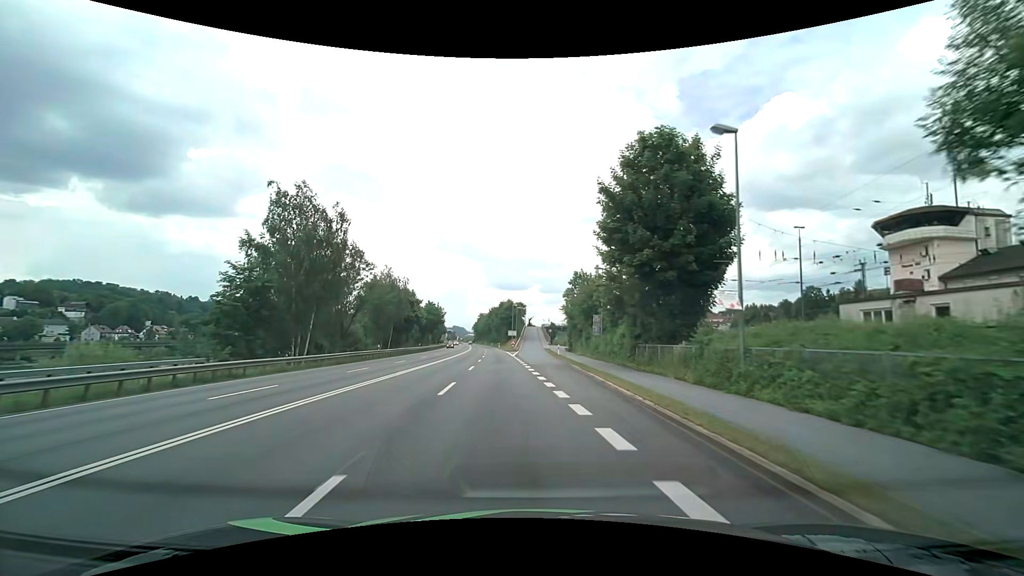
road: primary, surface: asphalt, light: Day
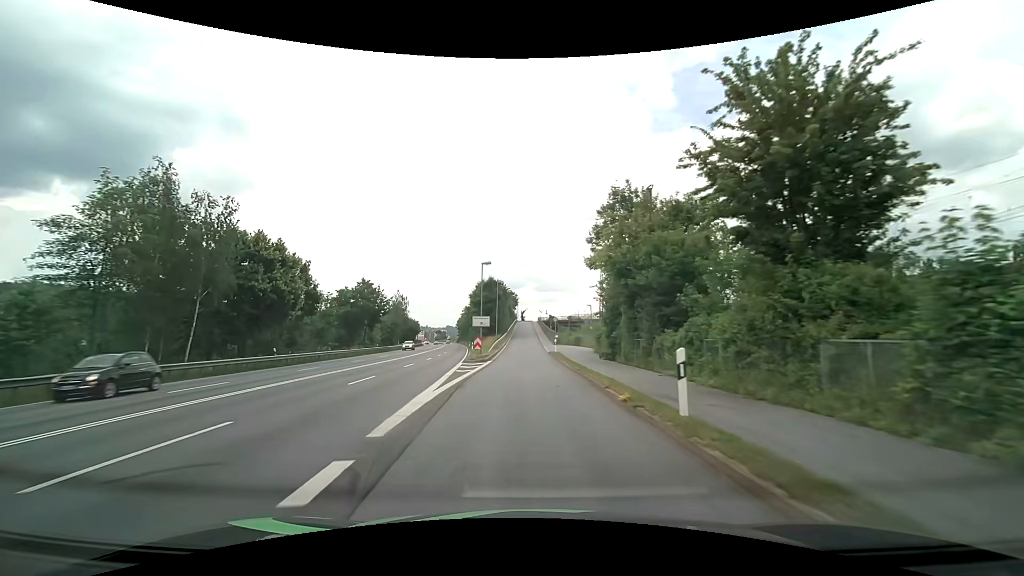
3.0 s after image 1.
(+0.5, +44.0) m; +1°
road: unclassified
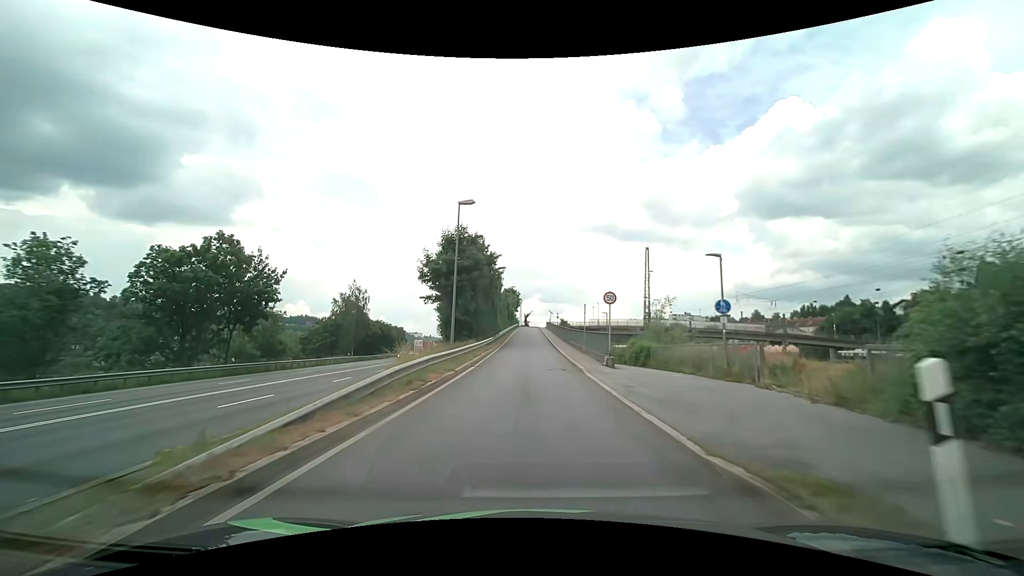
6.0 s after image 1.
(-0.6, +38.0) m; -1°
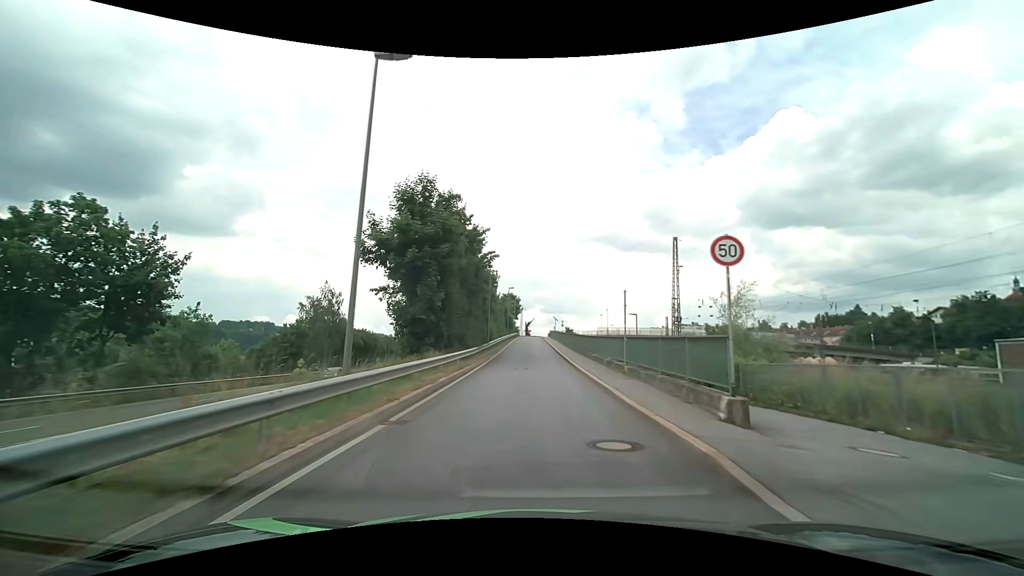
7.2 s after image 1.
(0.0, +13.4) m; 0°
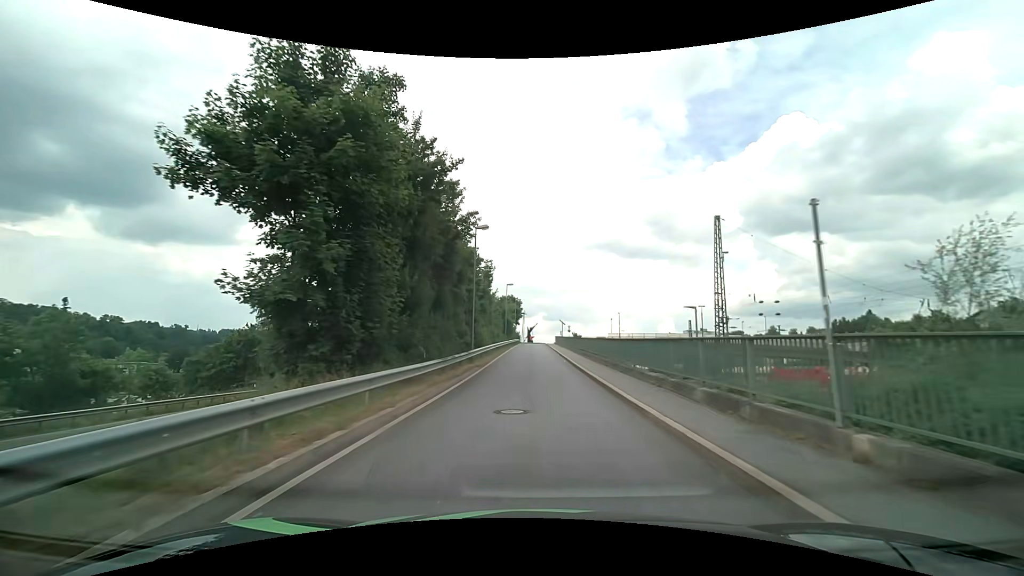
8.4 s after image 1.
(0.0, +12.6) m; 0°
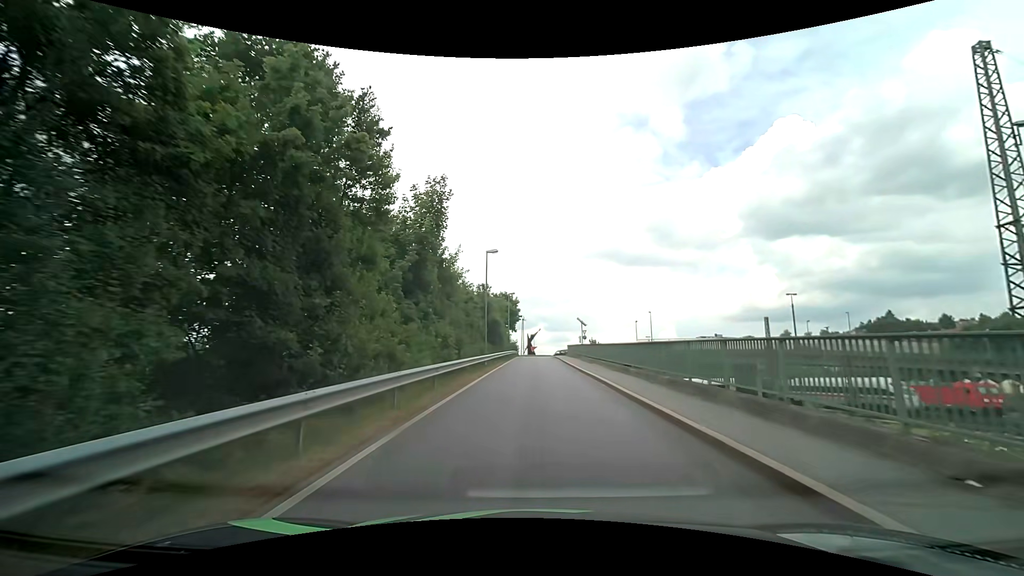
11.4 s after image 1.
(-0.1, +27.4) m; 0°
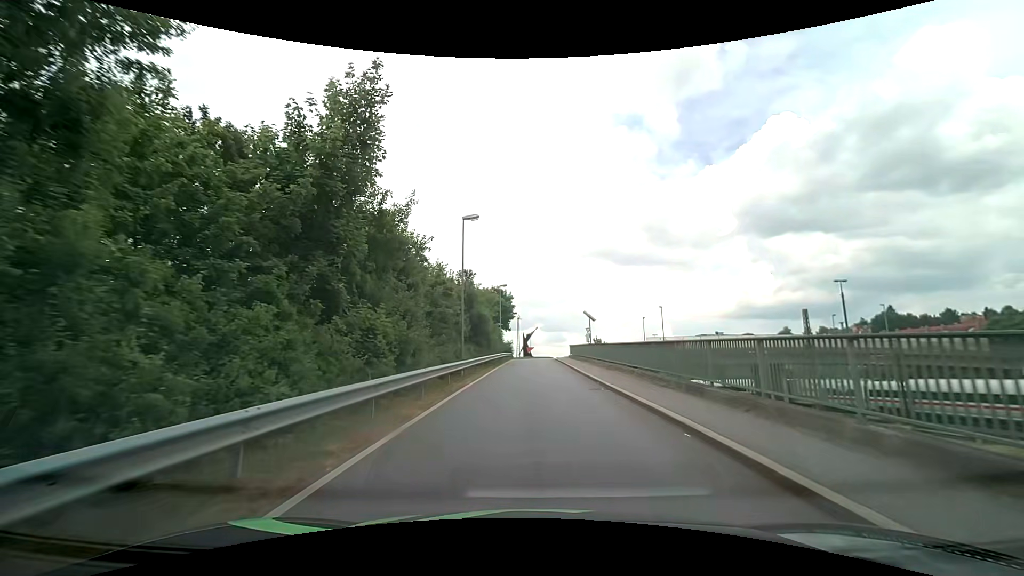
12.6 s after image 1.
(0.0, +9.2) m; +1°
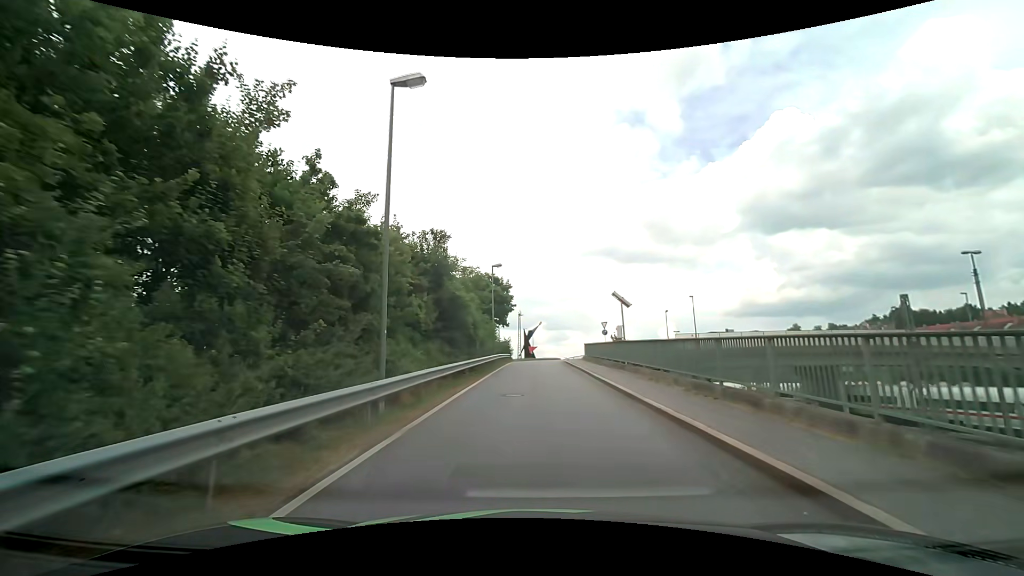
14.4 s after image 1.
(-0.1, +12.6) m; -1°
